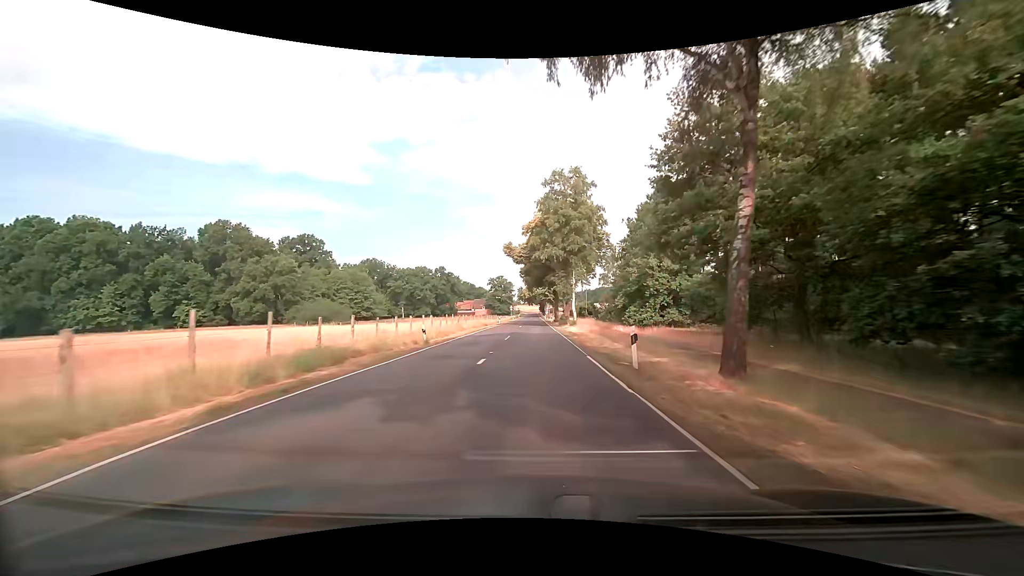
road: secondary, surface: asphalt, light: Day
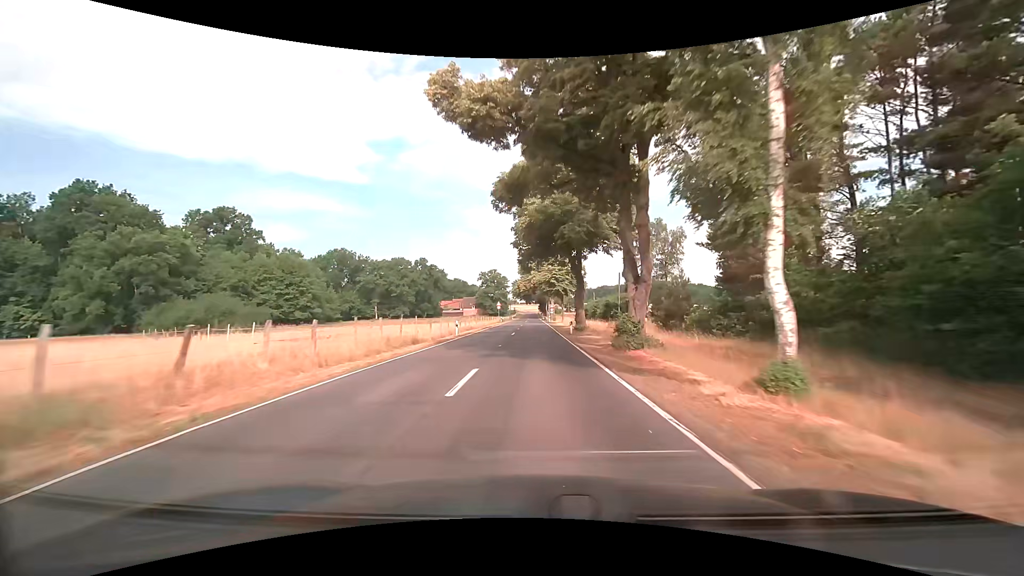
(+0.1, +41.4) m; 0°
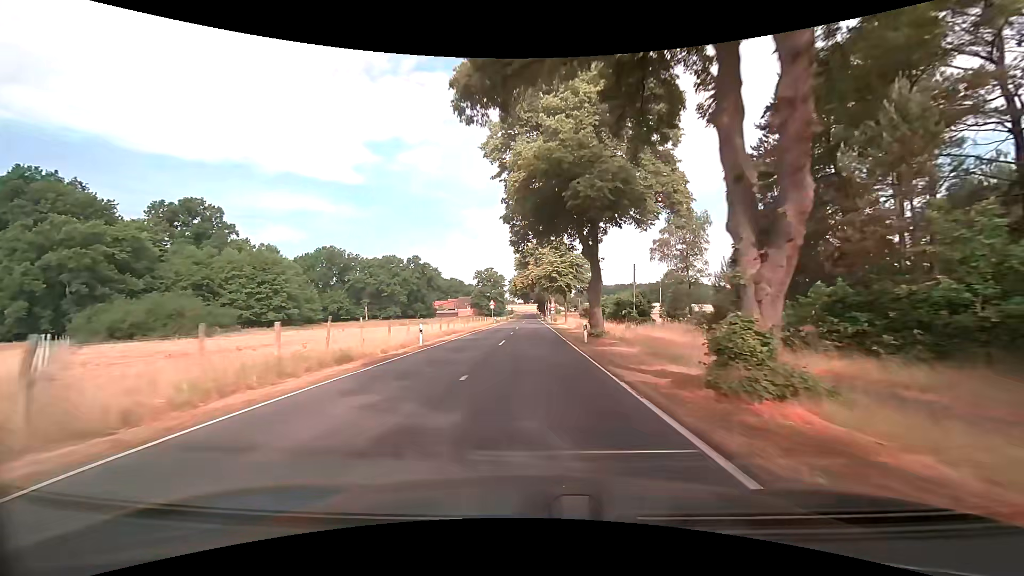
(+0.1, +10.5) m; 0°
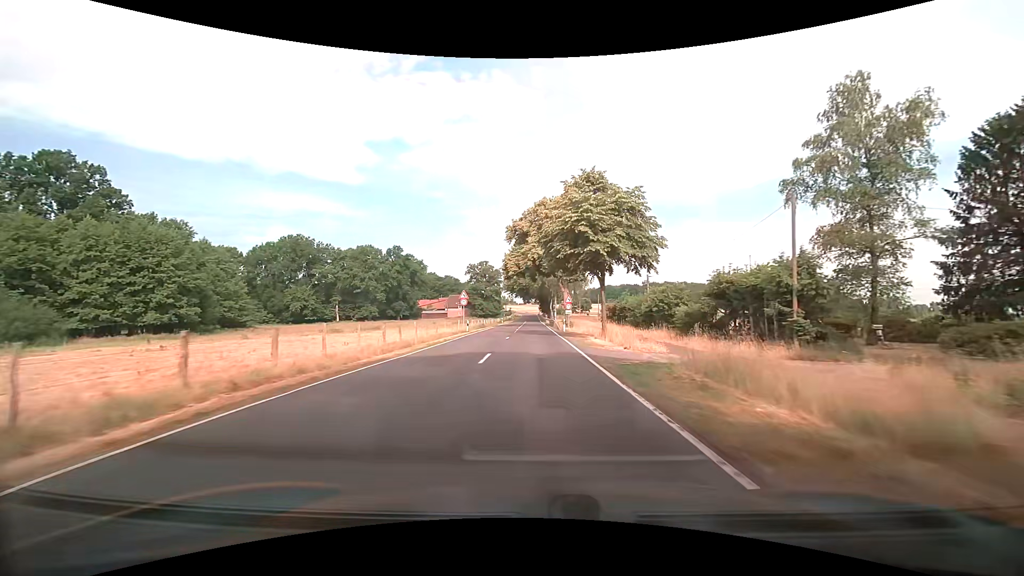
(+0.1, +32.0) m; 0°
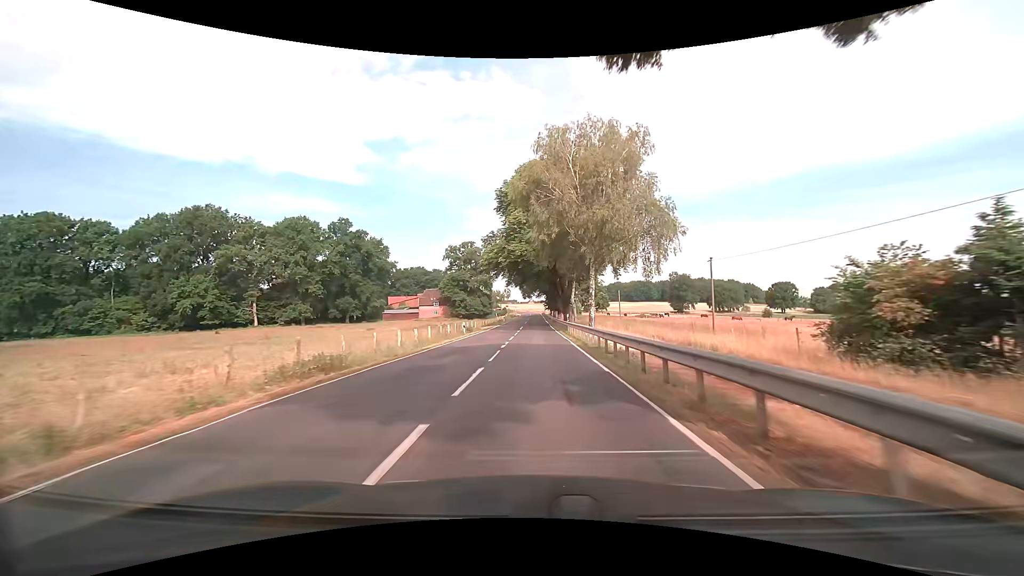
(0.0, +53.2) m; 0°
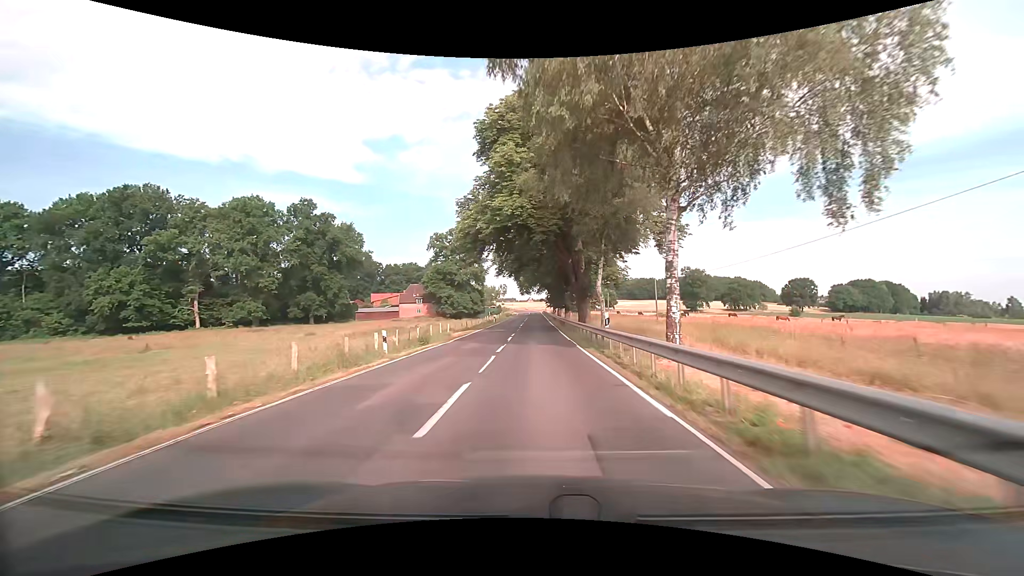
(+0.1, +20.9) m; 0°
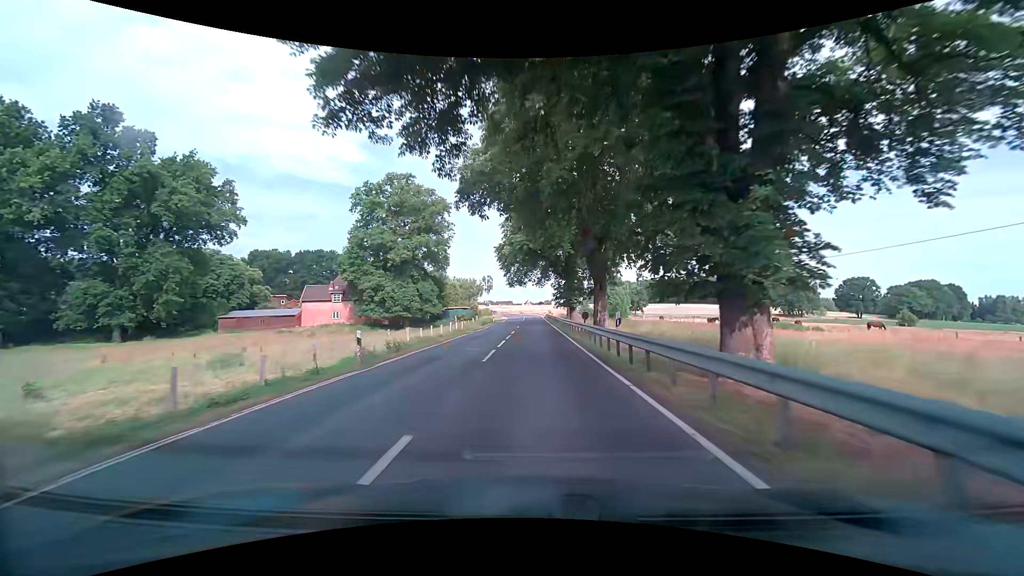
(+0.1, +51.8) m; 0°
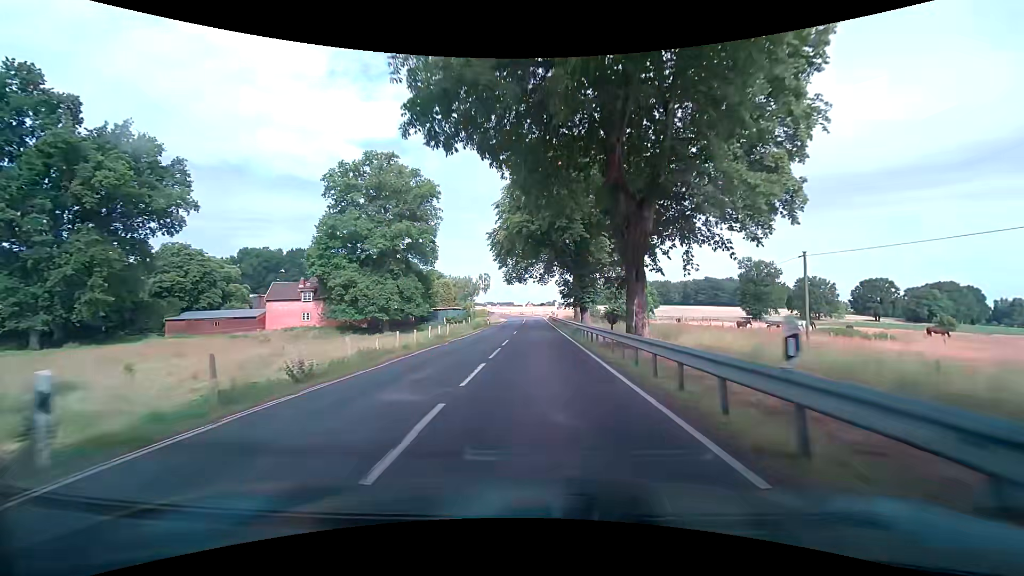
(0.0, +10.3) m; 0°
(0, +10) (0, +20) (0, +30) (0, +40) (0, +50) (0, +60) (0, +70) (0, +80) (-1, +90) (-1, +100) m
